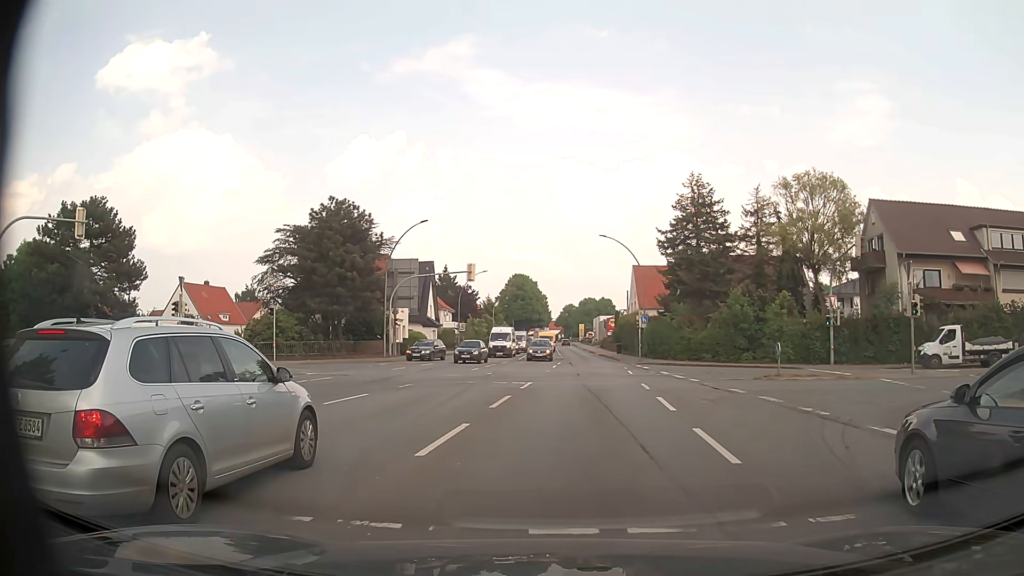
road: primary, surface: asphalt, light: Day
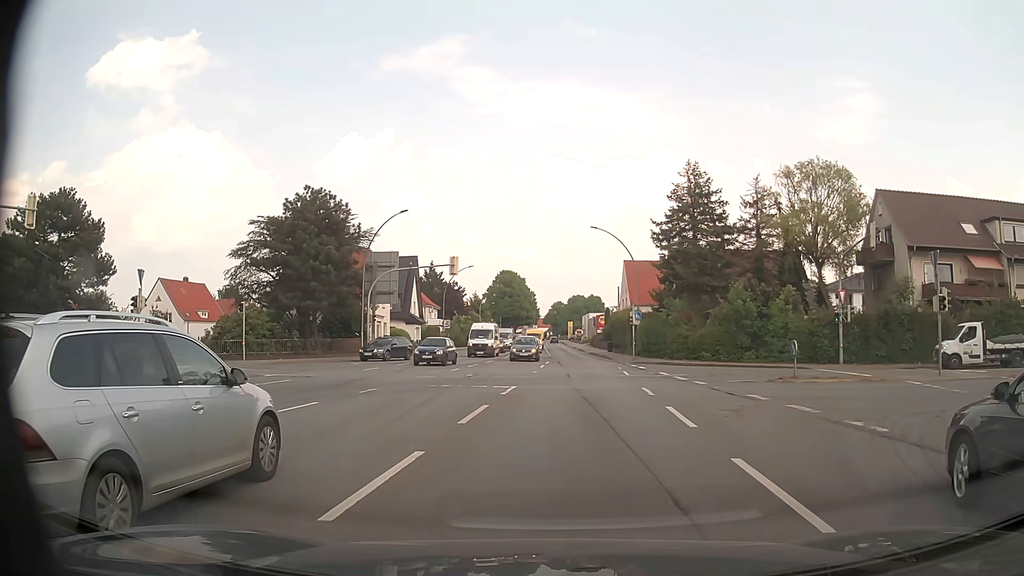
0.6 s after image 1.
(+0.1, +3.2) m; +1°
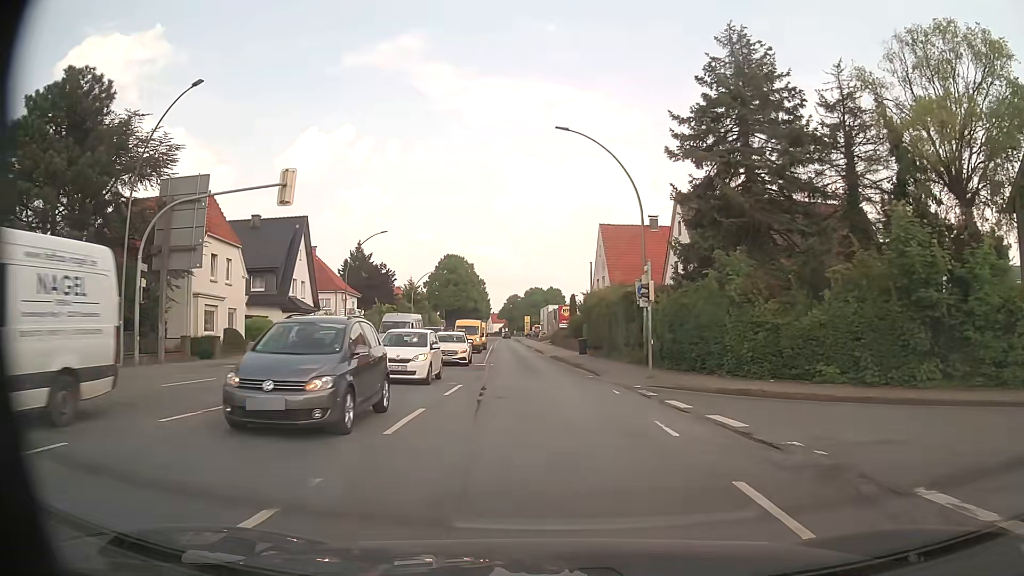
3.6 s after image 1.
(+1.4, +24.6) m; +4°
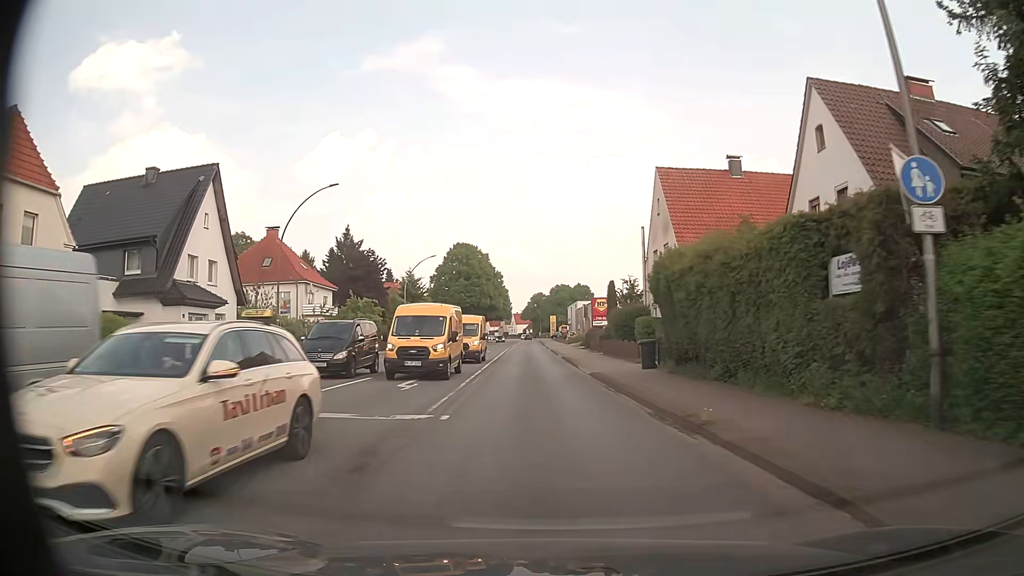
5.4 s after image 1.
(-0.4, +20.0) m; -2°
(0, +10) (0, +20) (-1, +30) (-1, +40) (-2, +50) (-2, +60) (-2, +70) (-3, +80) (-3, +90) (-3, +100) m
